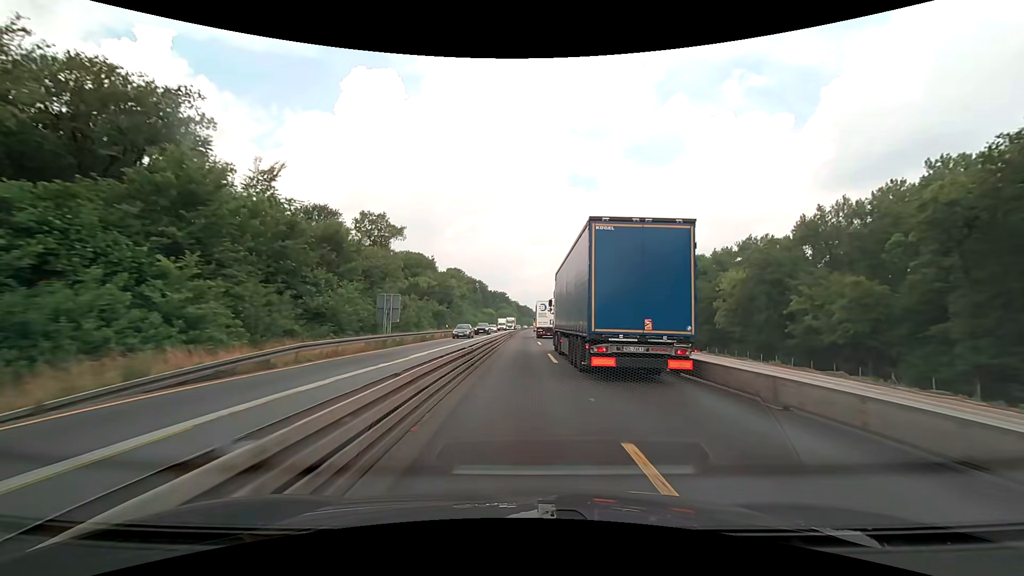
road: motorway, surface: concrete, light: Day
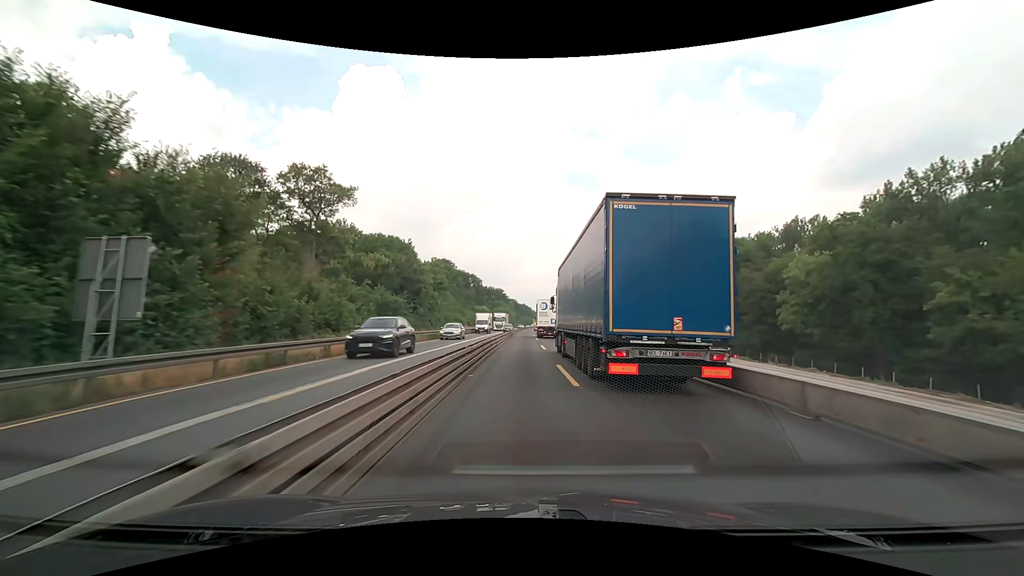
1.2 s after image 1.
(0.0, +25.0) m; 0°
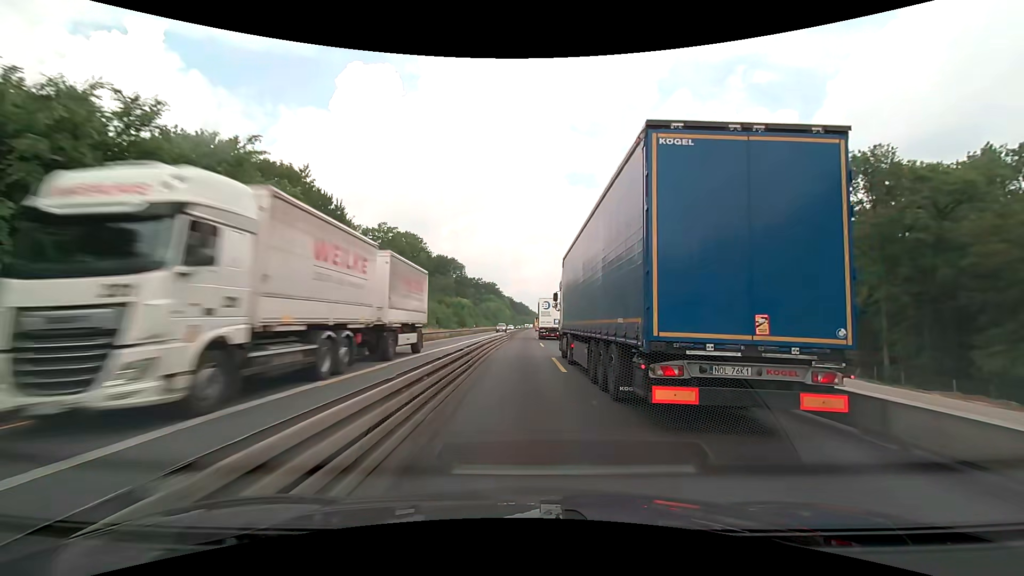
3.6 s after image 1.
(+0.1, +50.0) m; 0°
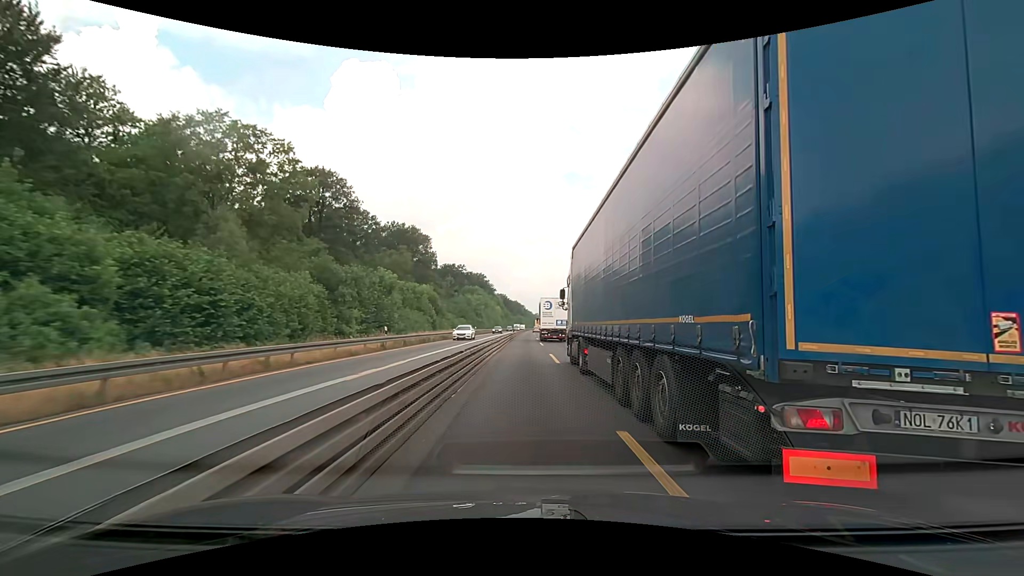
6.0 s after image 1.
(+0.3, +50.1) m; +1°
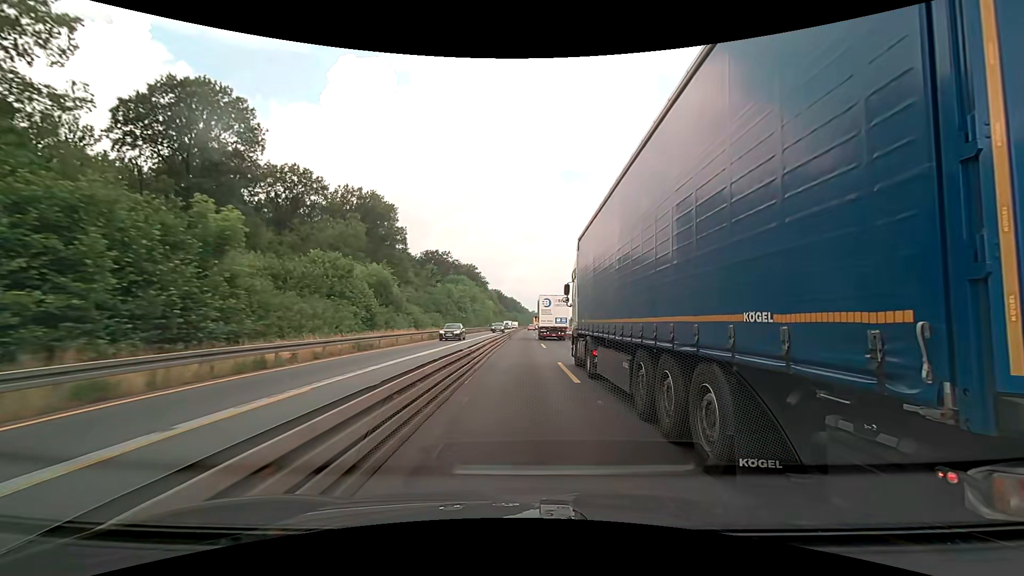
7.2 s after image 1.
(+0.1, +25.1) m; 0°
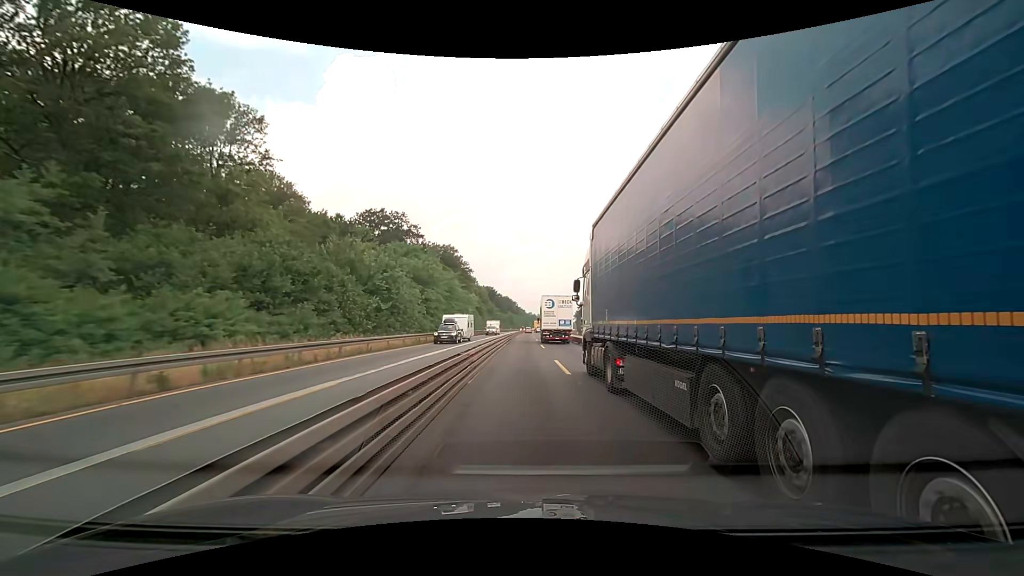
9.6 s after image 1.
(+0.2, +50.4) m; 0°
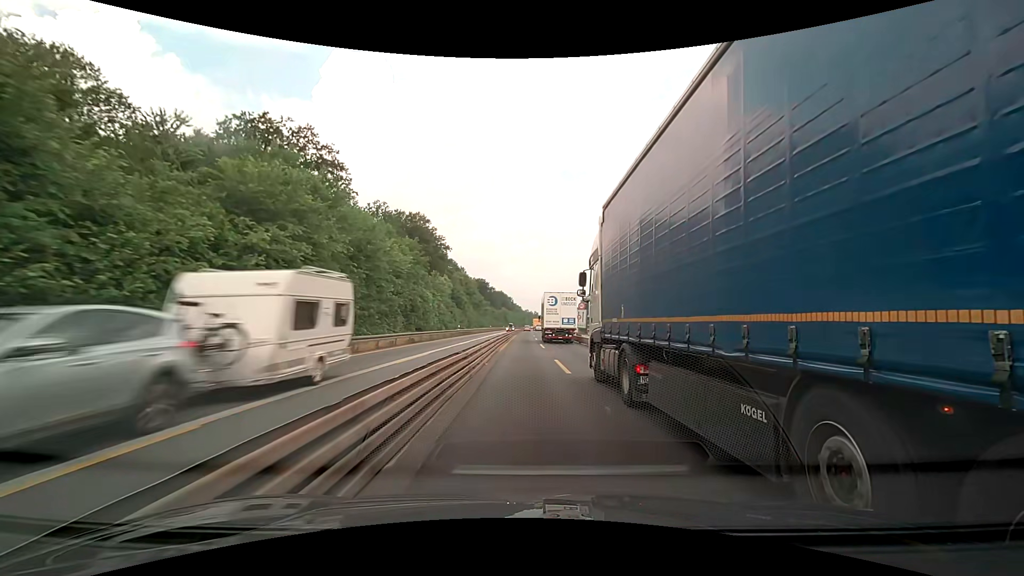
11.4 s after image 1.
(+0.2, +38.2) m; 0°
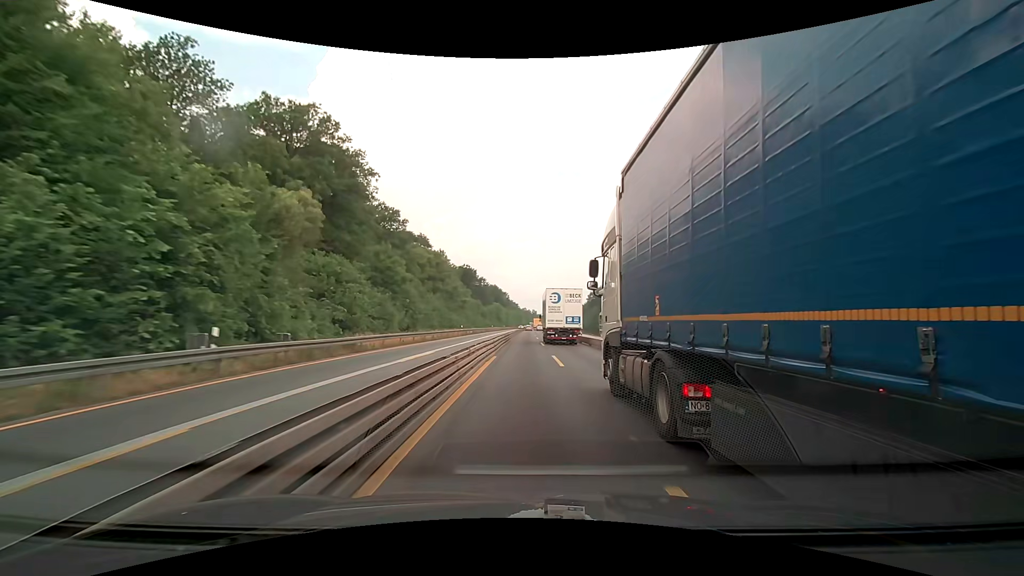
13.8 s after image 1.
(+0.4, +51.2) m; +1°
(0, +10) (0, +20) (0, +30) (0, +40) (0, +50) (0, +60) (0, +70) (0, +80) (0, +90) (0, +100) m
